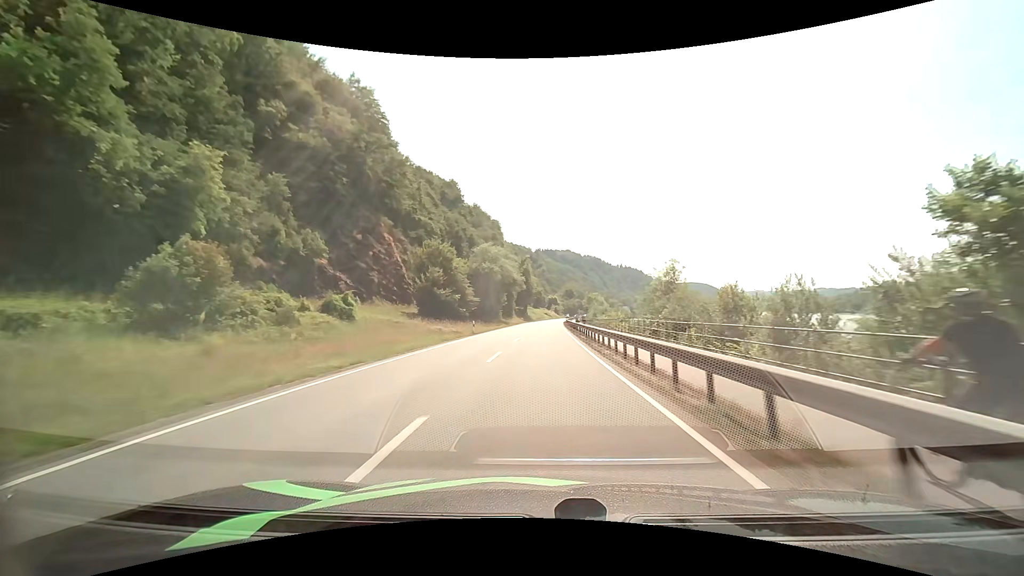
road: primary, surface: asphalt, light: Day
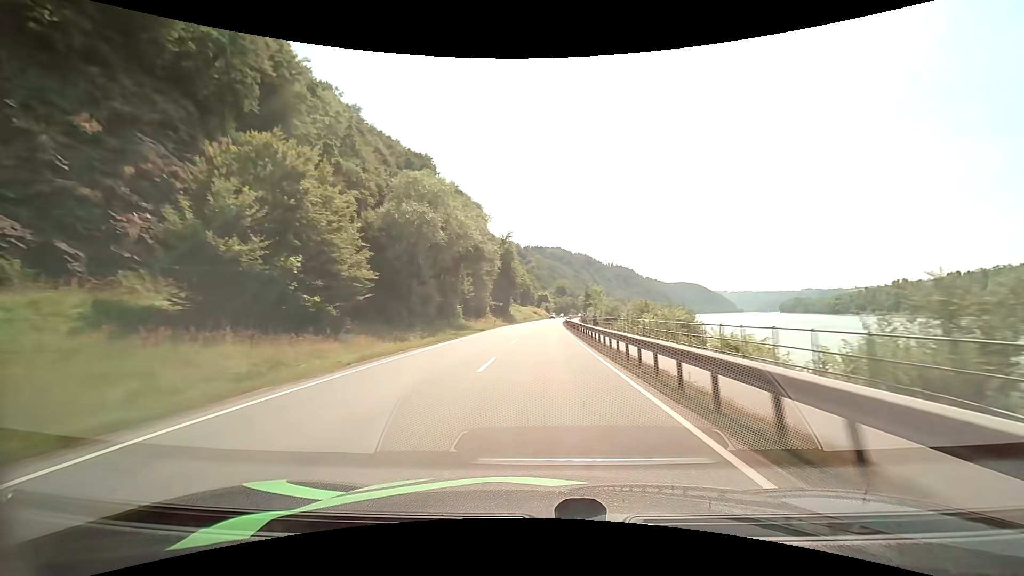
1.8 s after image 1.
(+0.4, +38.3) m; +1°
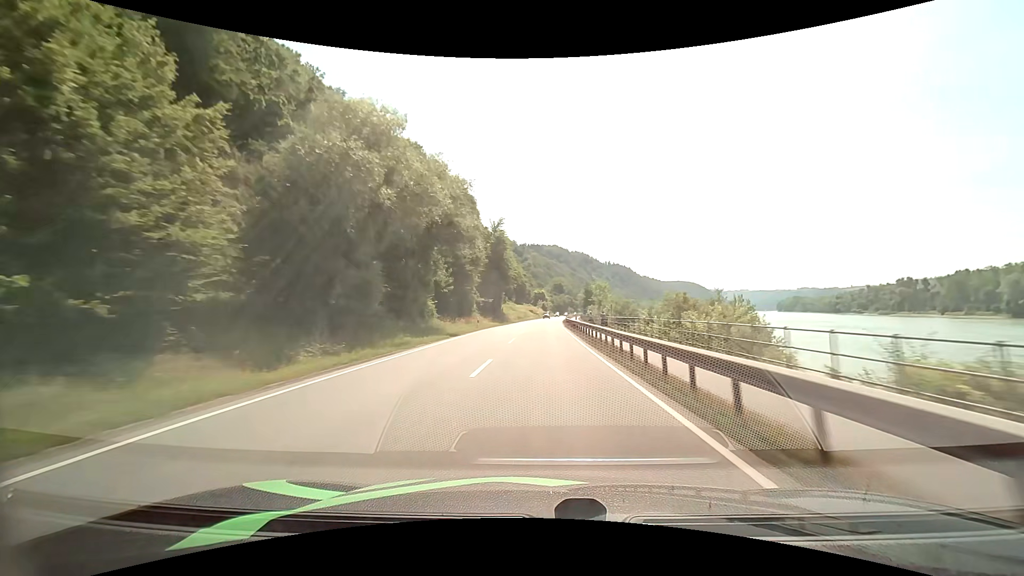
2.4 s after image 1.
(0.0, +12.9) m; 0°
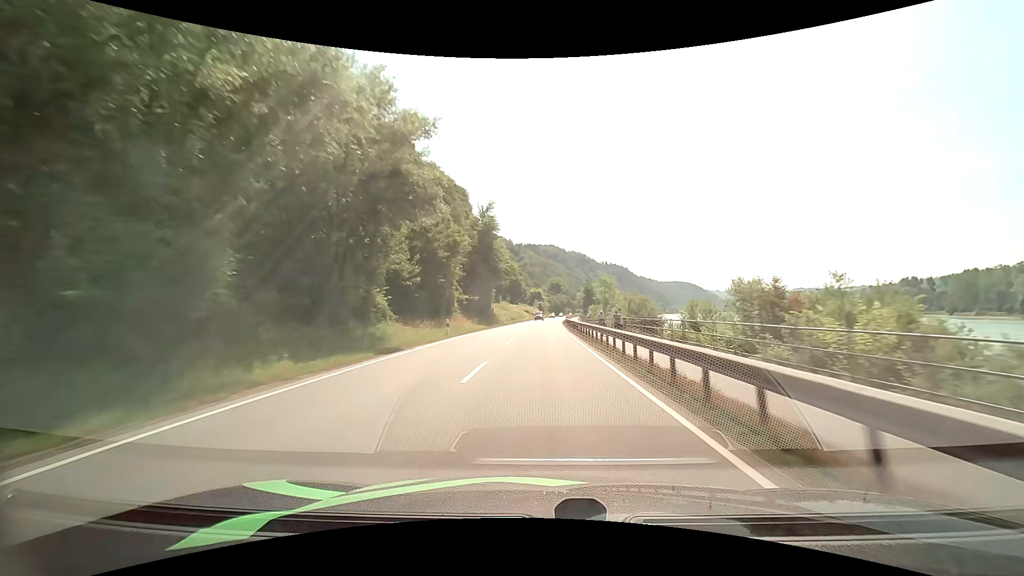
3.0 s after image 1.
(+0.1, +12.9) m; +1°
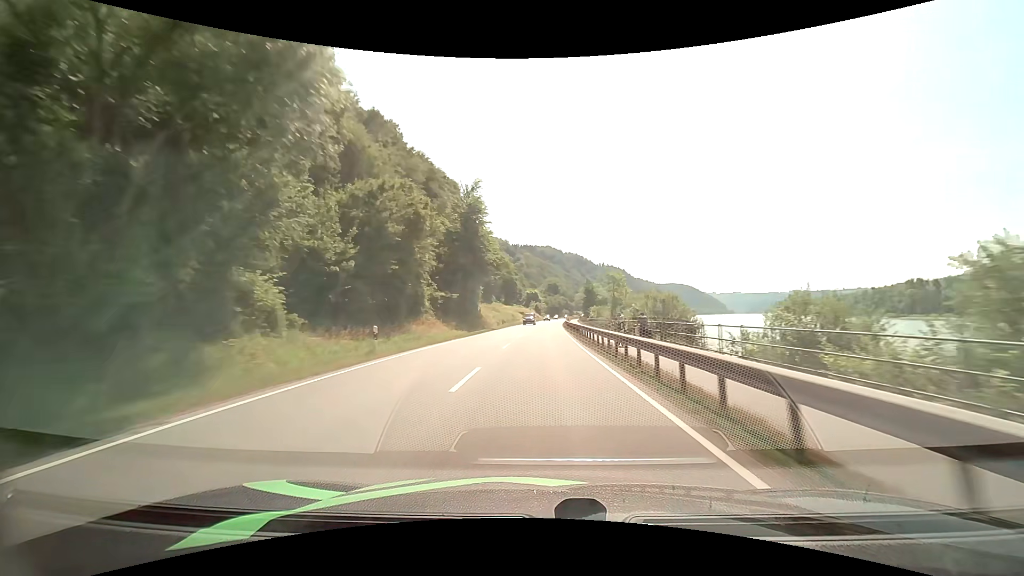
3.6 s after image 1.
(0.0, +13.0) m; 0°
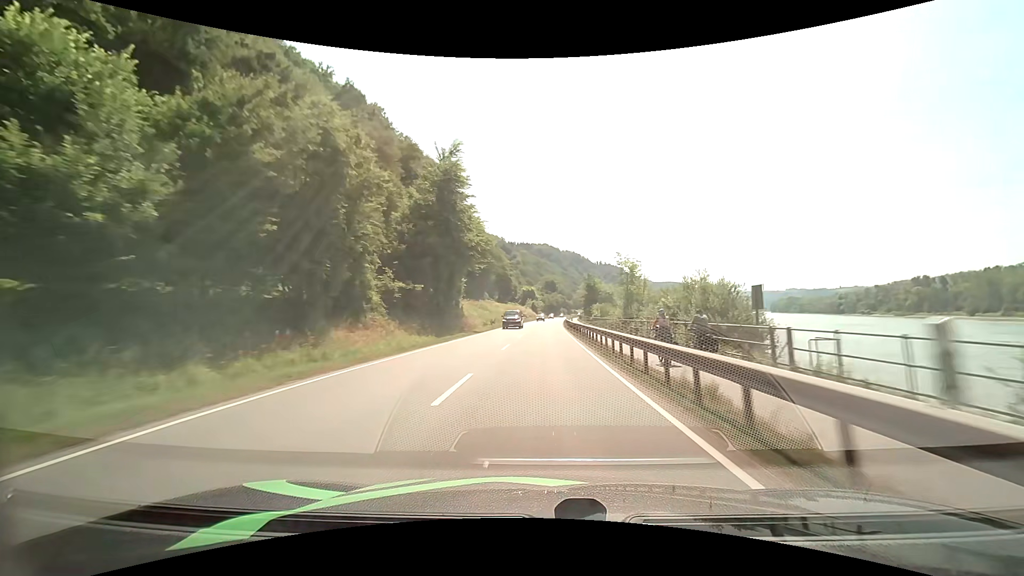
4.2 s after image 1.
(0.0, +13.0) m; 0°
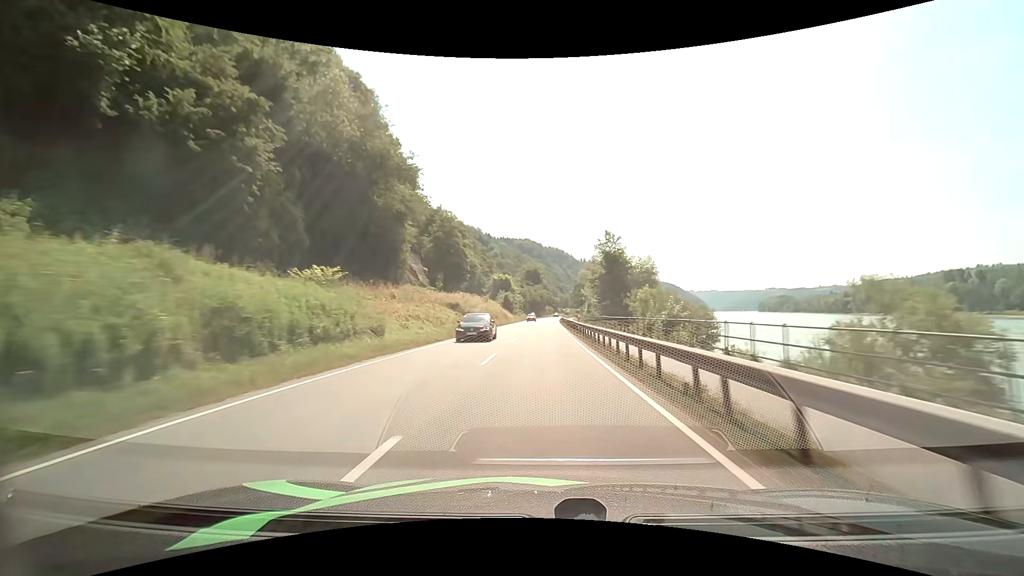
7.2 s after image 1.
(+1.2, +65.6) m; +2°
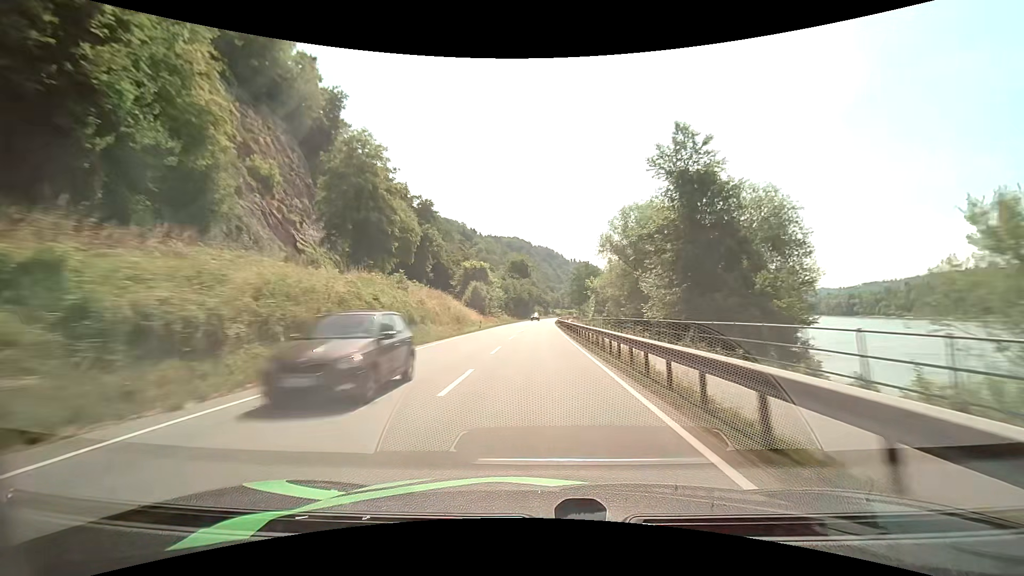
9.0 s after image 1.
(+0.4, +39.6) m; +1°
(0, +10) (0, +20) (0, +30) (0, +40) (0, +50) (0, +60) (+1, +70) (+1, +80) (+1, +90) (+1, +100) m
